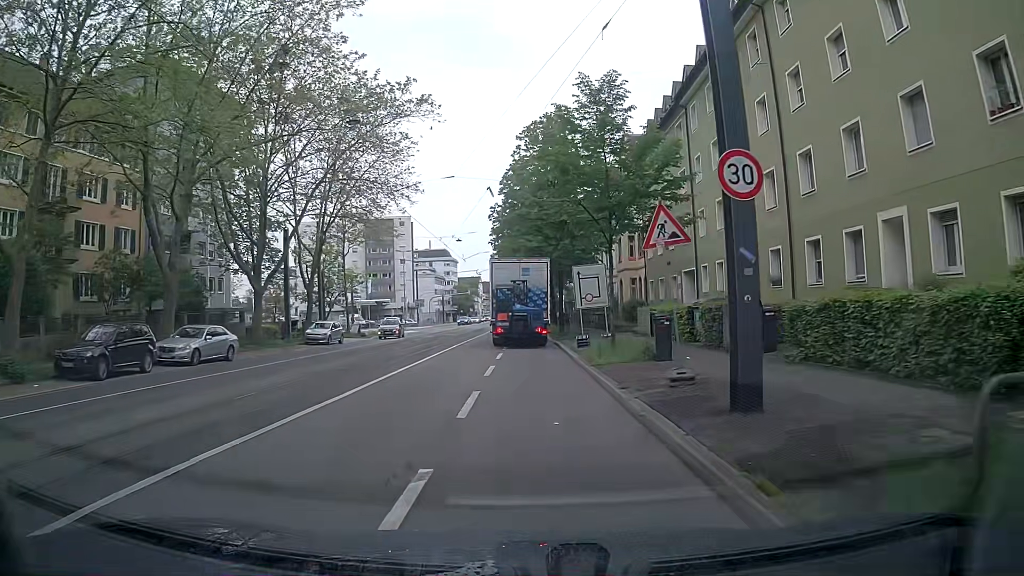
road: primary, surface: asphalt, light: Day
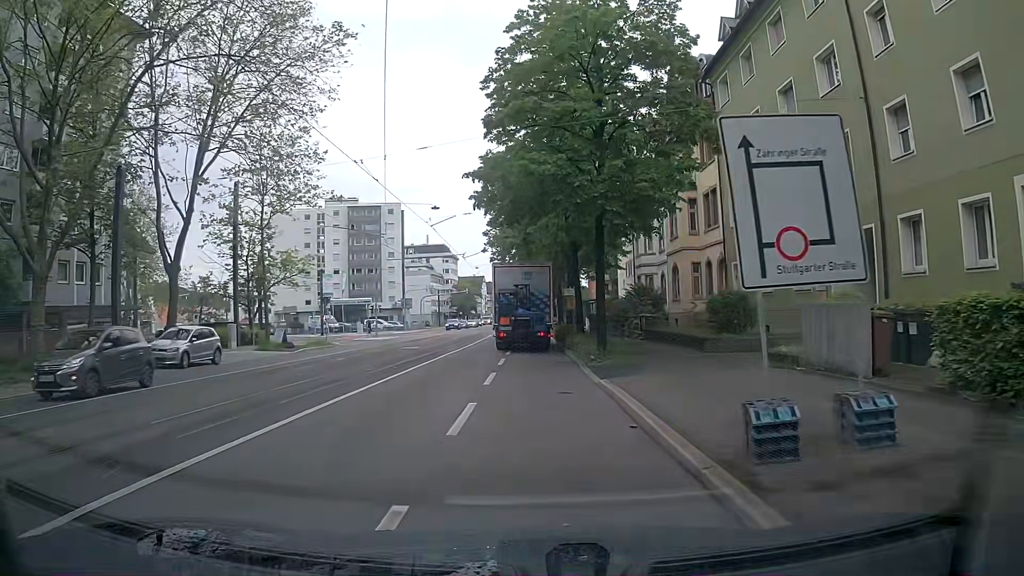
(+0.3, +19.3) m; +1°
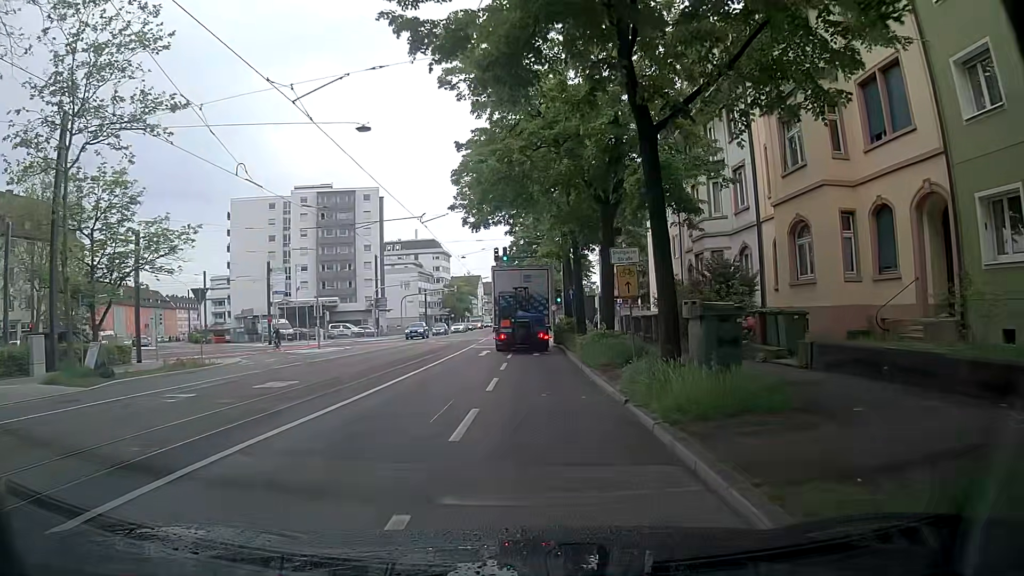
(-0.3, +18.4) m; -3°
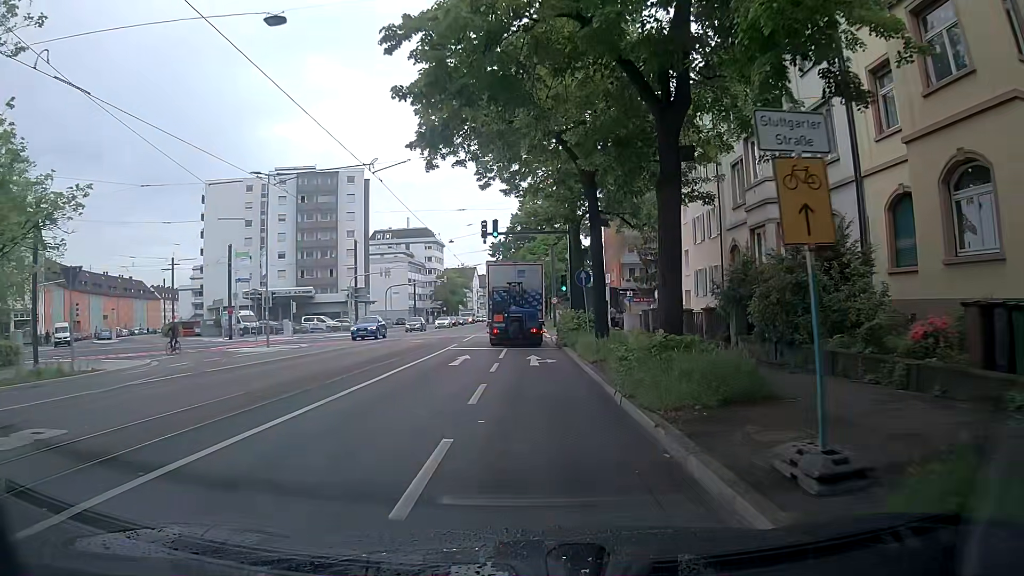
(+0.2, +9.1) m; +2°
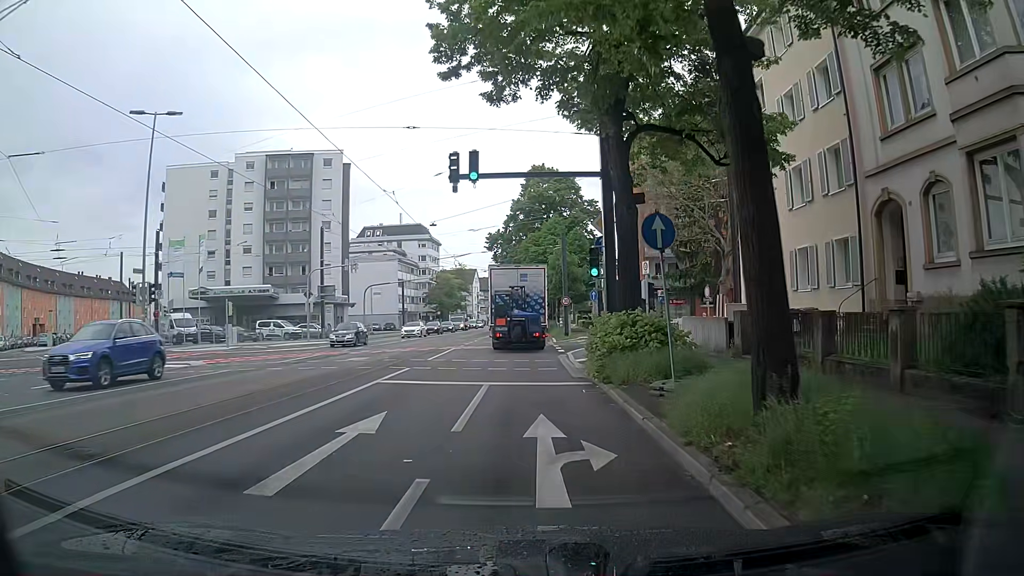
(0.0, +13.8) m; 0°
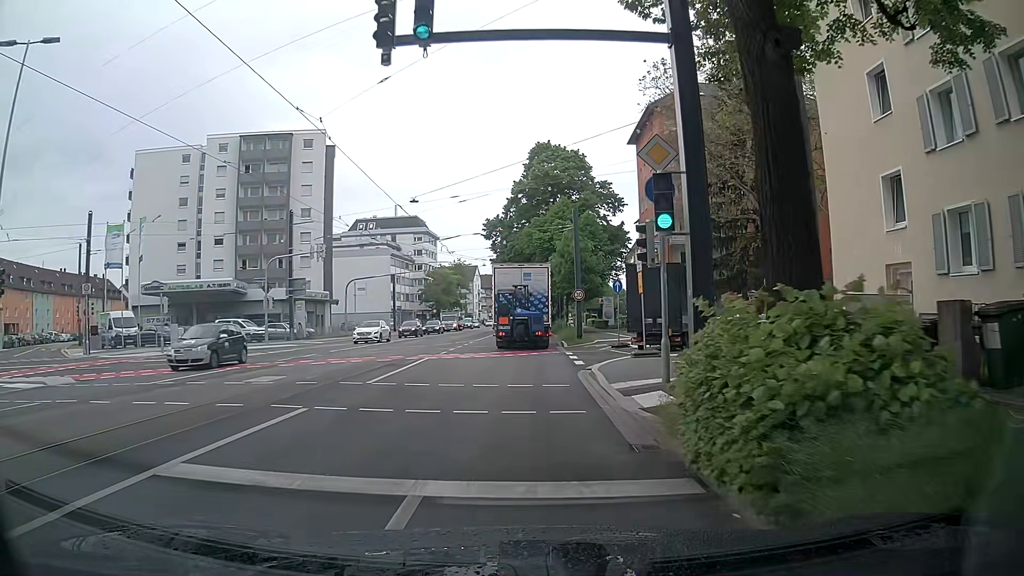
(-0.1, +9.3) m; 0°
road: secondary_link
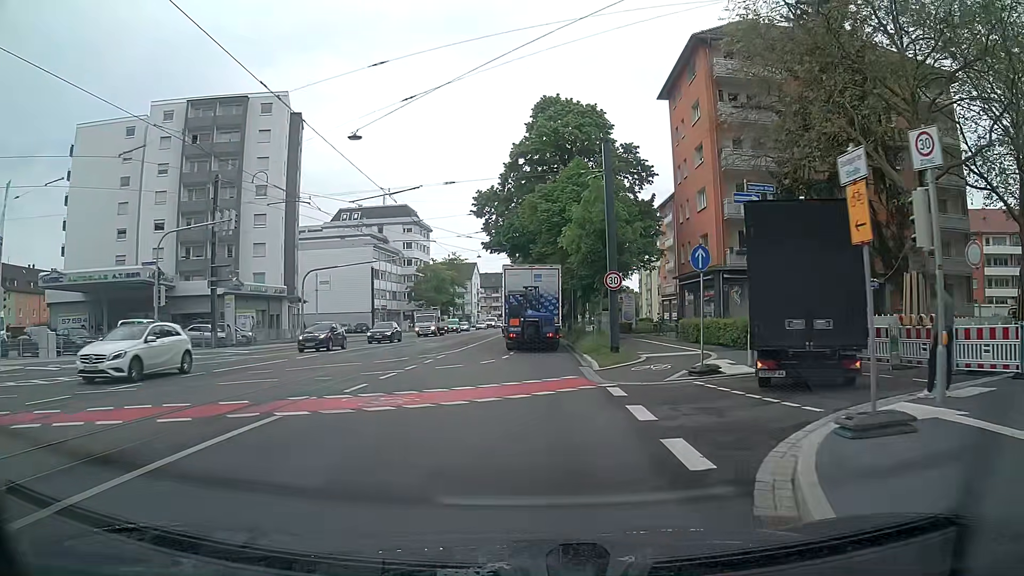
(-0.1, +14.2) m; -1°
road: primary
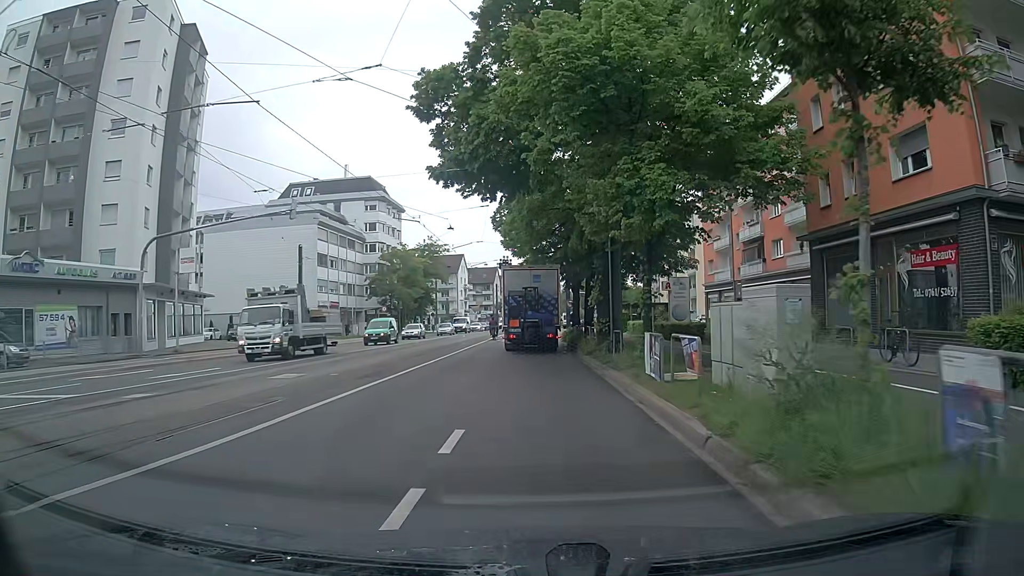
(0.0, +23.9) m; +1°
(0, +10) (0, +20) (0, +30) (0, +40) (0, +50) (+1, +60) (+3, +70) (+3, +80) (+4, +90) (+4, +100) m
